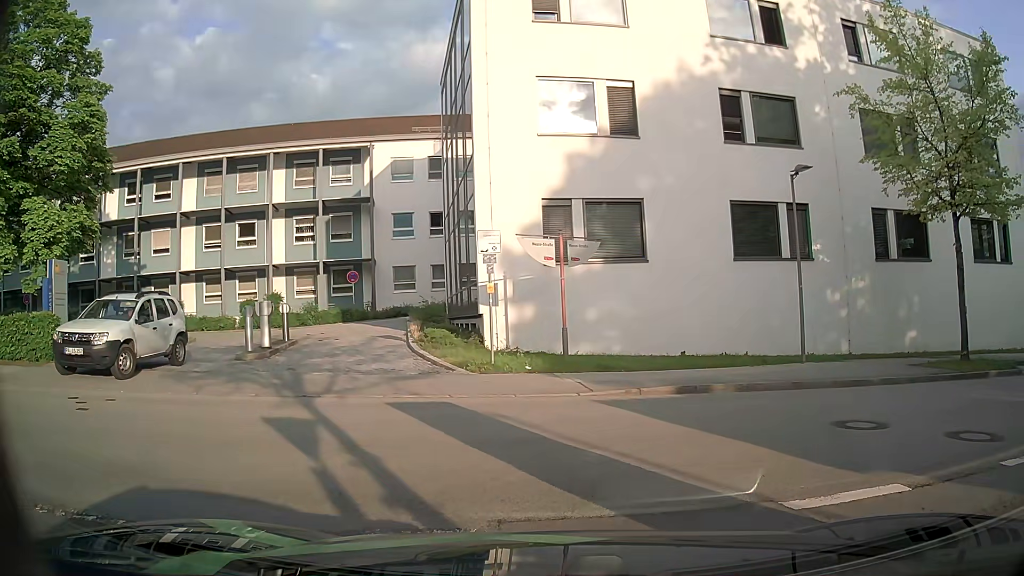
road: residential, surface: asphalt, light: Day
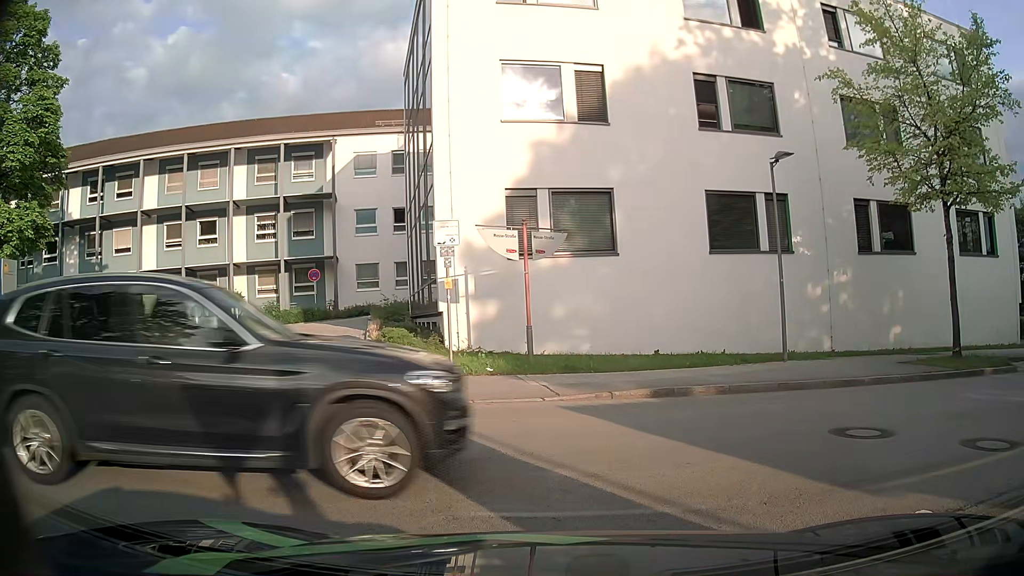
(0.0, +1.0) m; 0°
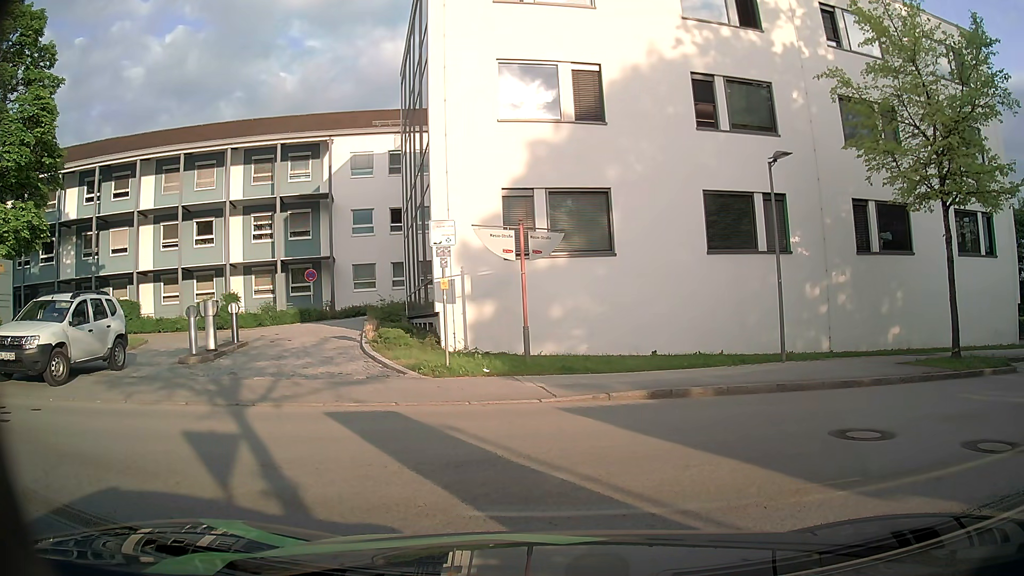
(0.0, +0.2) m; 0°
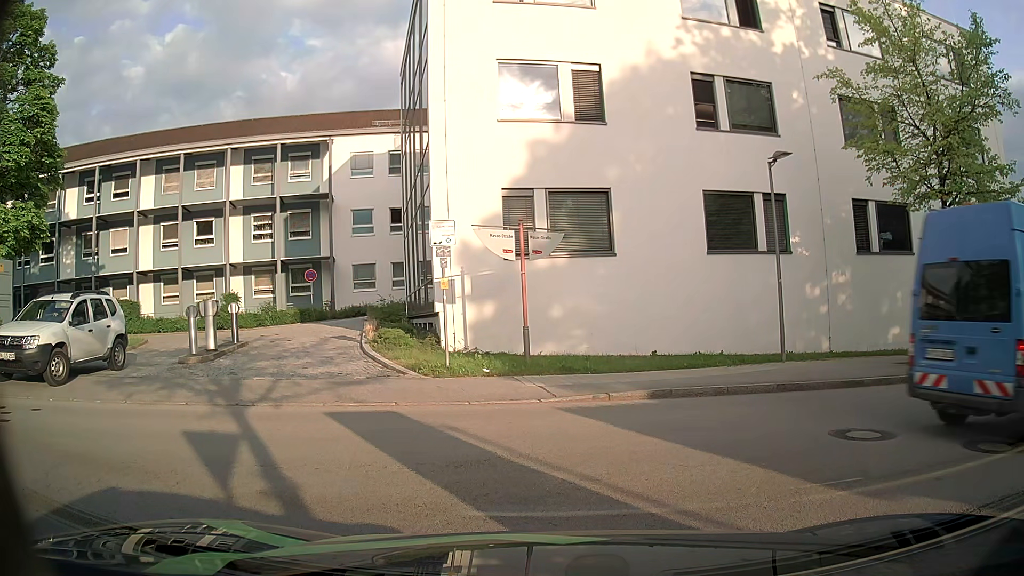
(0.0, 0.0) m; 0°
